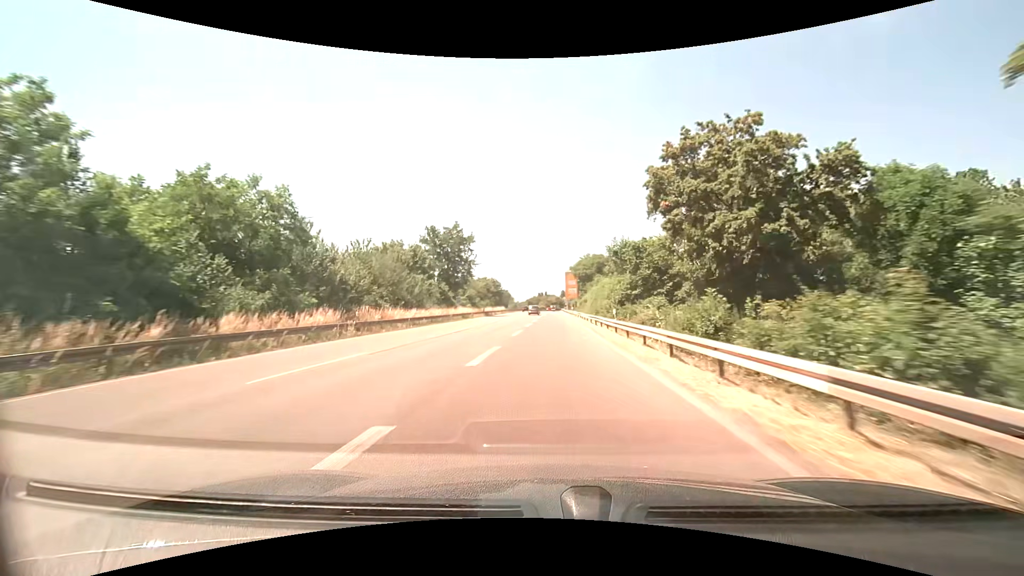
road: trunk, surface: asphalt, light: Day
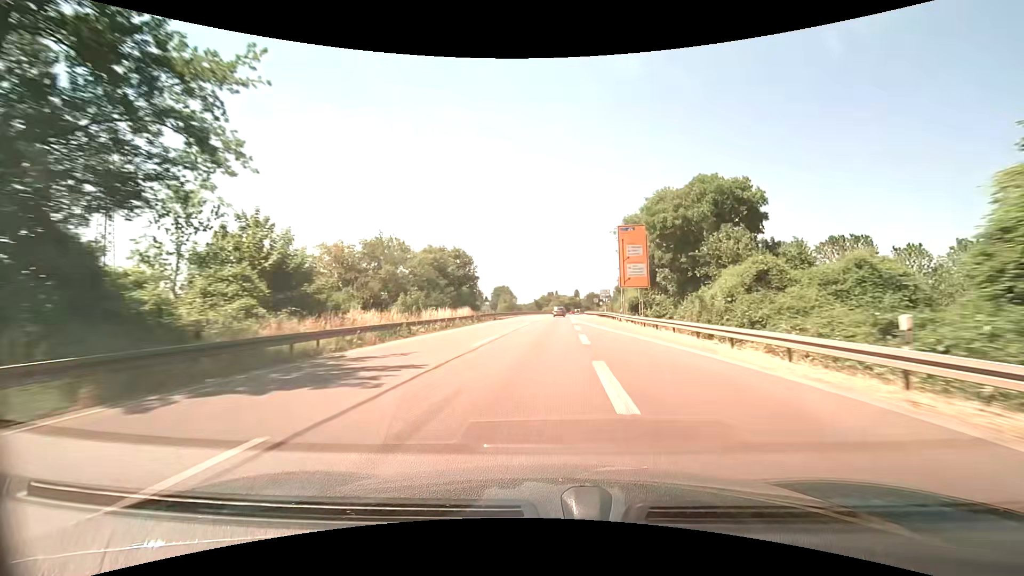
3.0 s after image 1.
(-1.6, +65.6) m; -1°
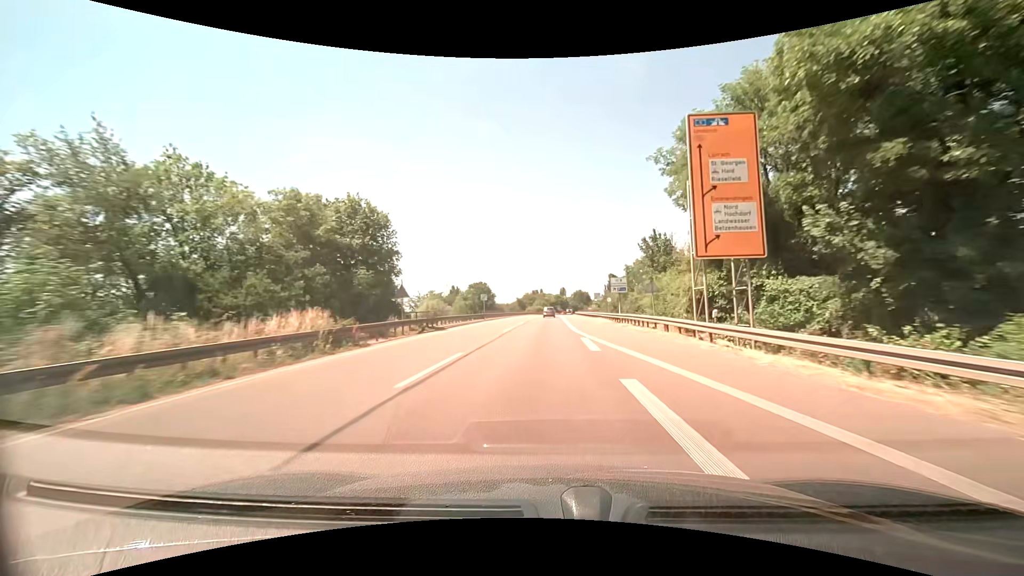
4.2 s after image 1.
(+0.5, +27.5) m; +2°
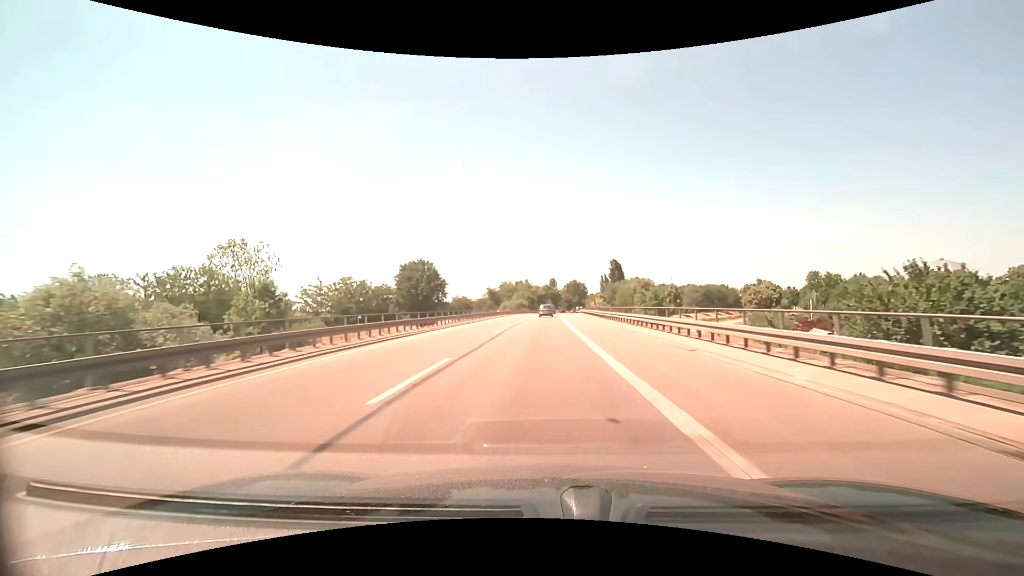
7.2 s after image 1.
(+0.6, +69.9) m; +1°
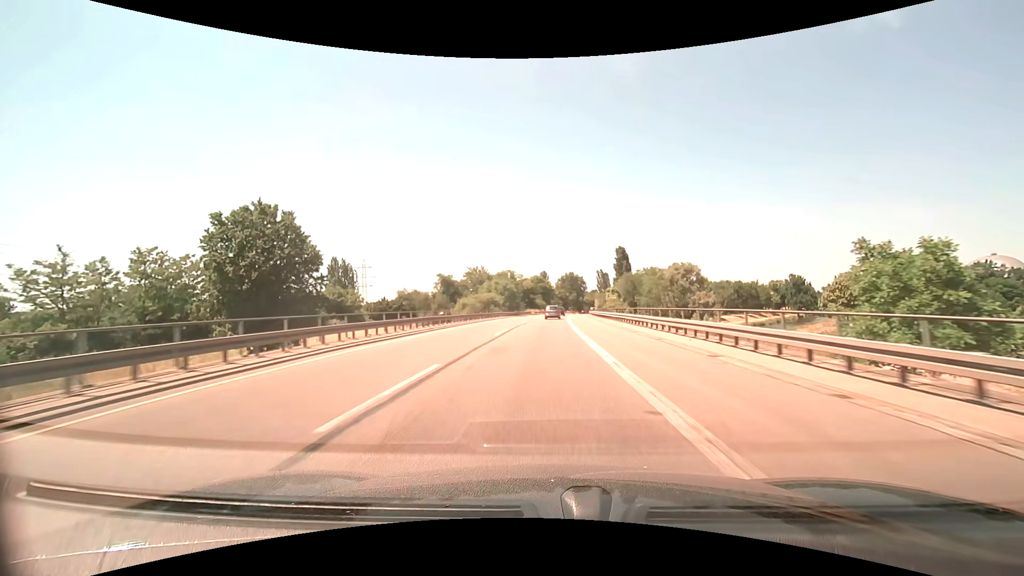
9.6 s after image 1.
(+0.4, +55.2) m; +1°
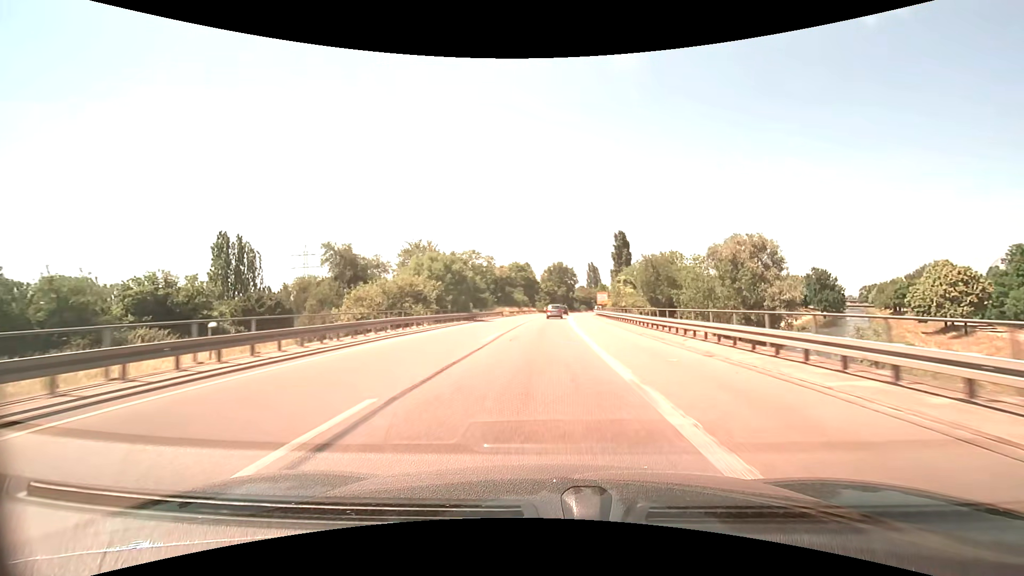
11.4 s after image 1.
(+0.4, +40.0) m; +2°
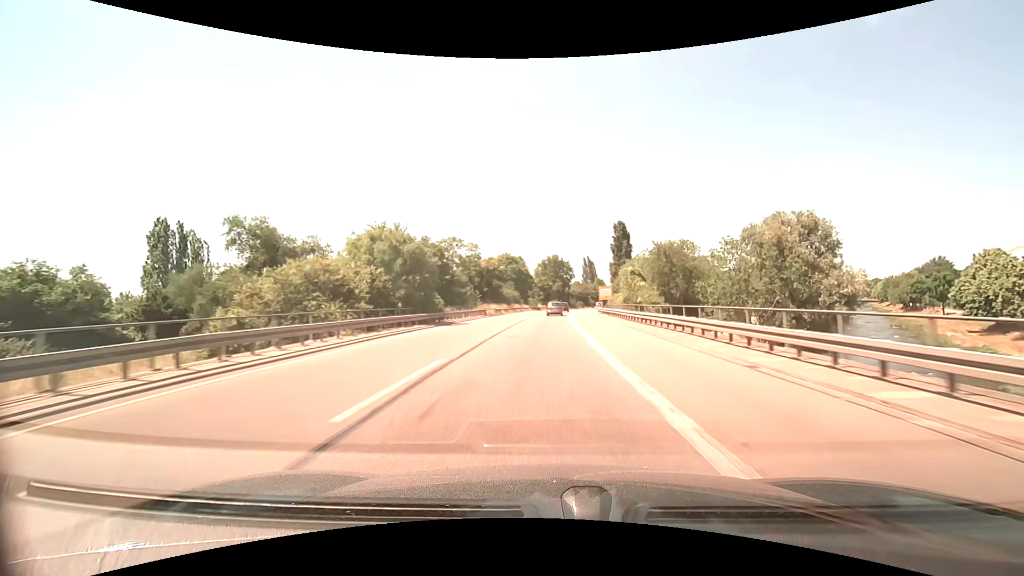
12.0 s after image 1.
(+0.1, +13.2) m; +1°
